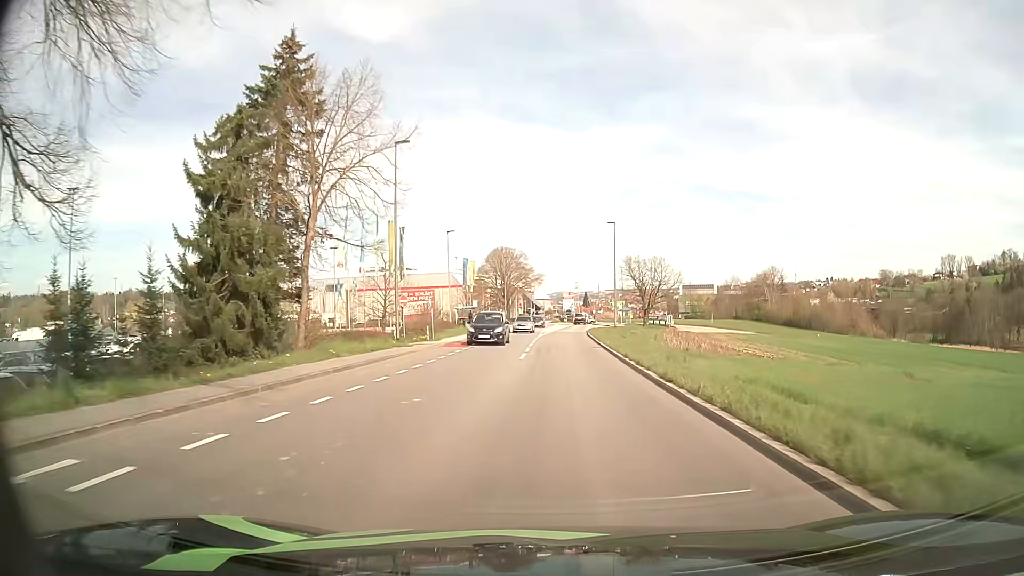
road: tertiary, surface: asphalt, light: Day
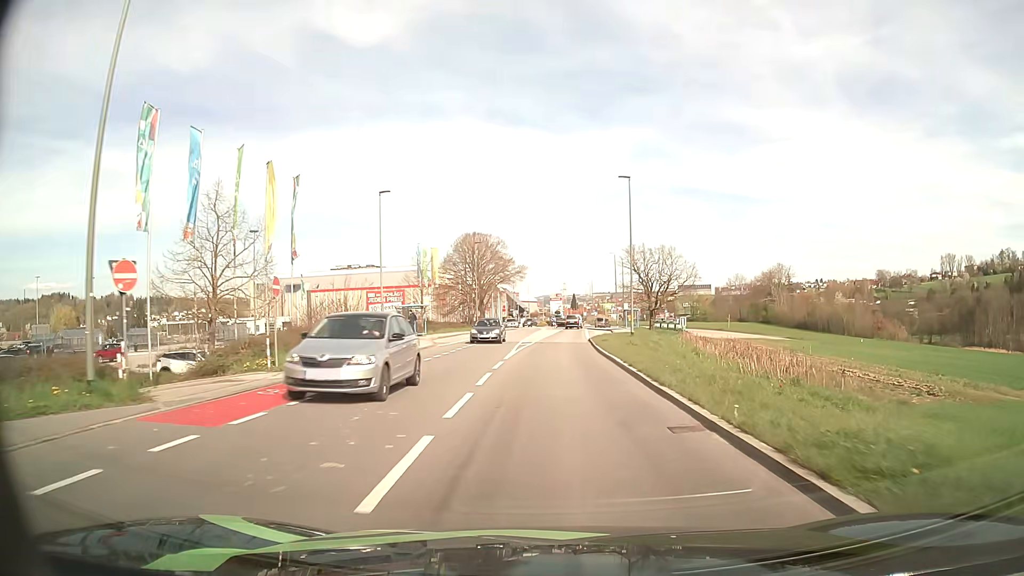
(+0.3, +22.3) m; +1°
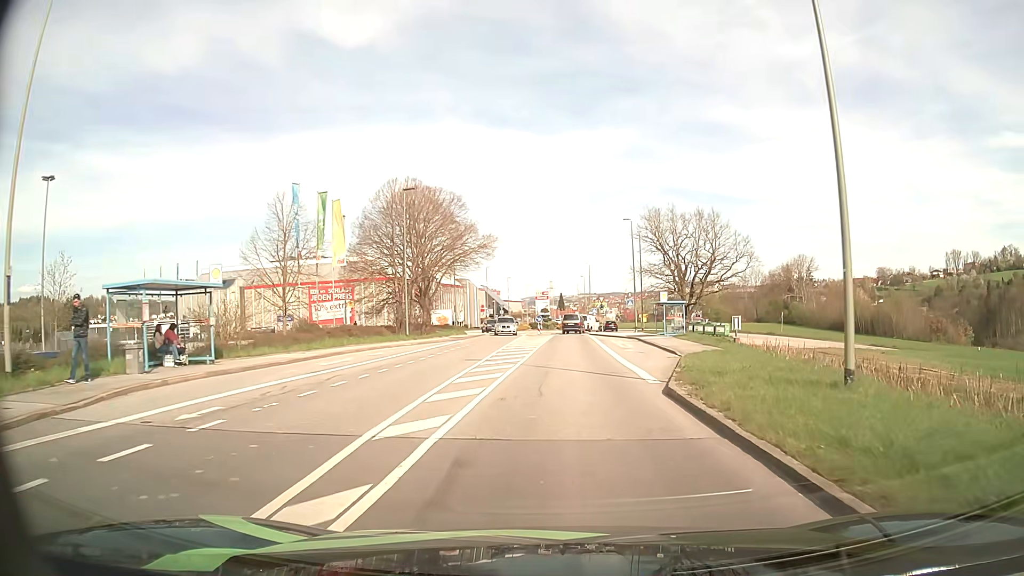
(+0.2, +32.2) m; +1°
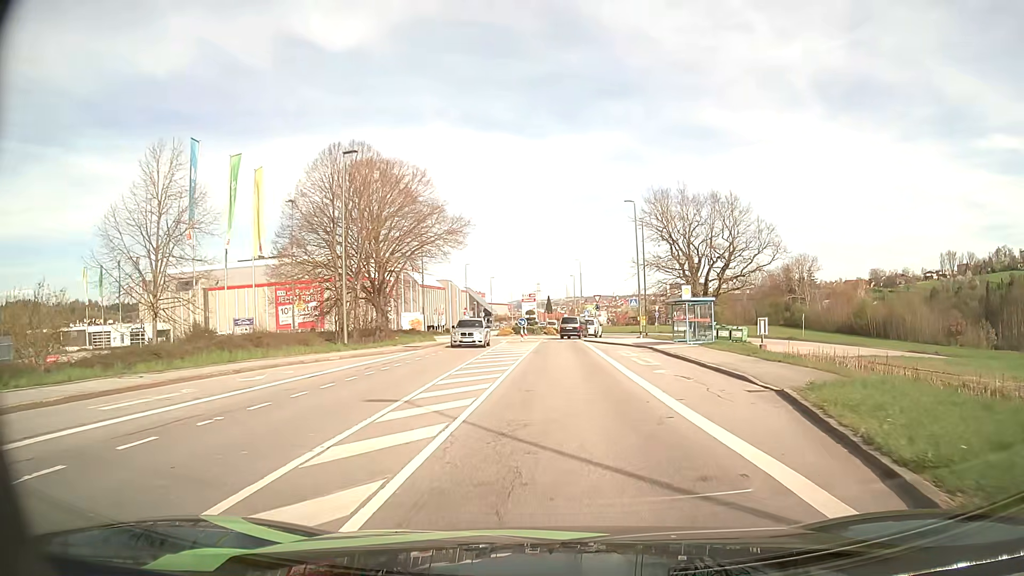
(+0.1, +11.2) m; +1°
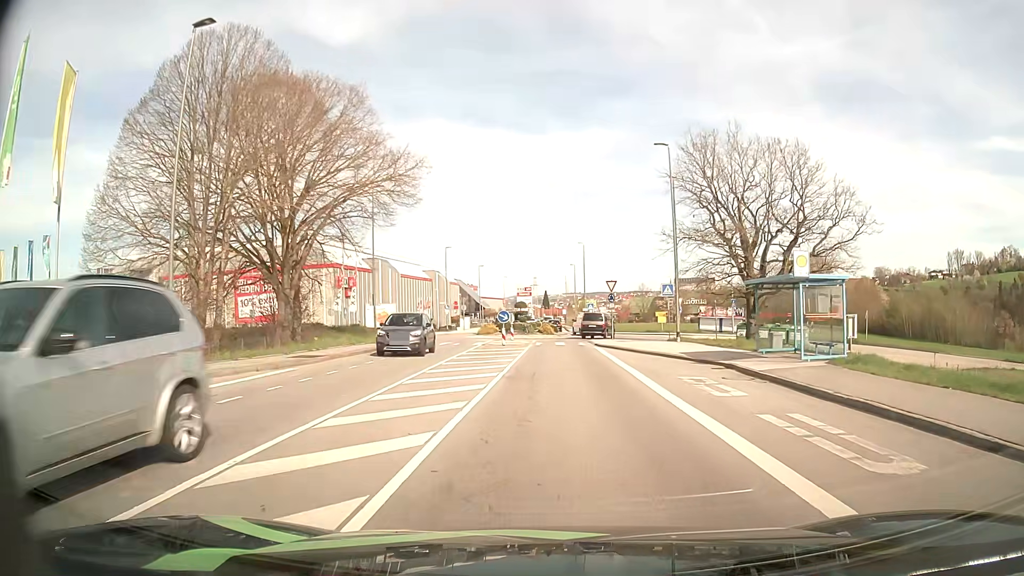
(+0.1, +16.1) m; 0°
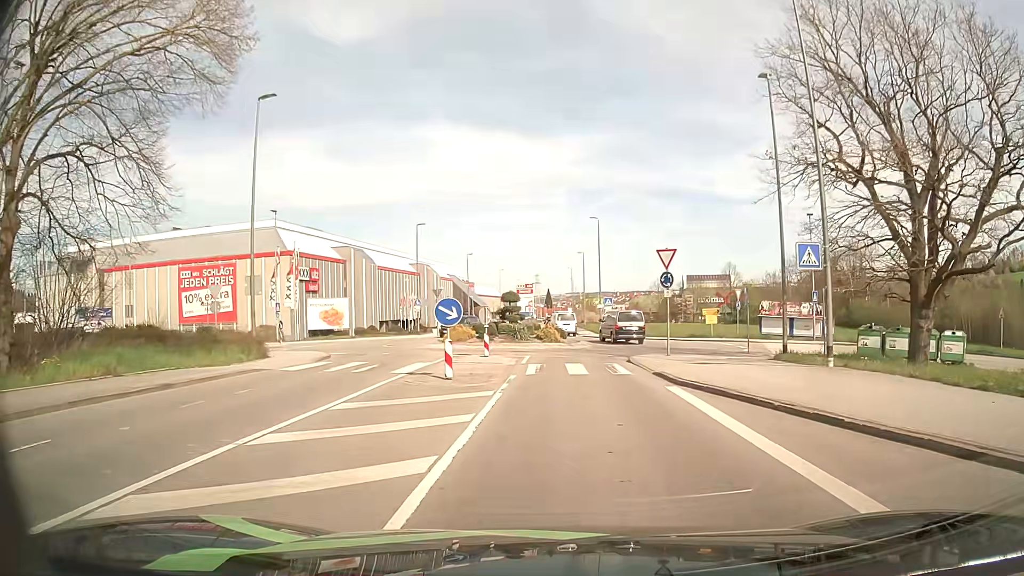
(-0.1, +19.0) m; -1°
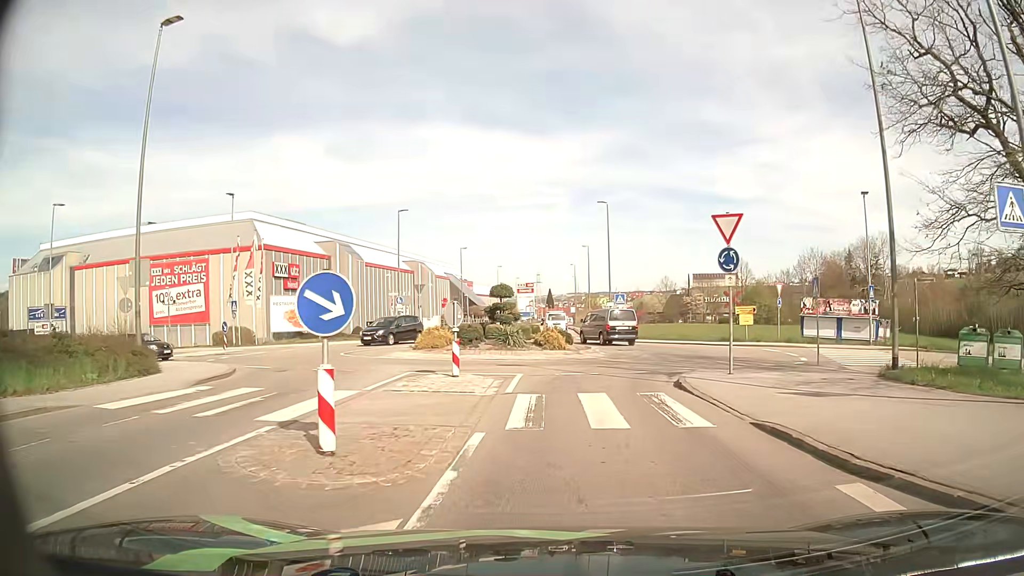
(0.0, +7.9) m; 0°
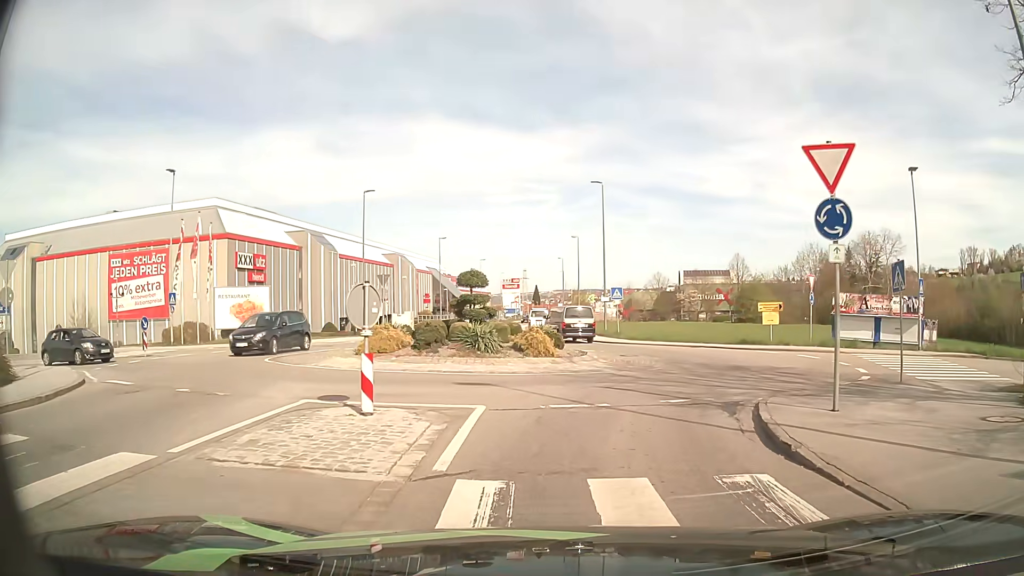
(+0.1, +6.5) m; +1°
(+1, +10) (+4, +19) (+4, +29) (+1, +39) (-1, +48) (-2, +58) (-2, +68) (-2, +78) (-2, +88) (-2, +98) m
